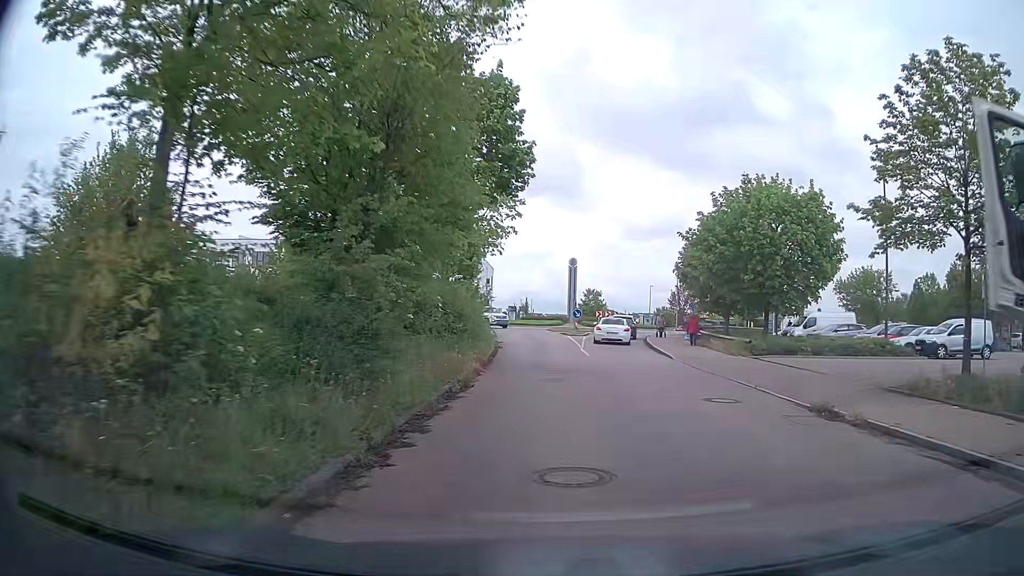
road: residential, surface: asphalt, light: Day
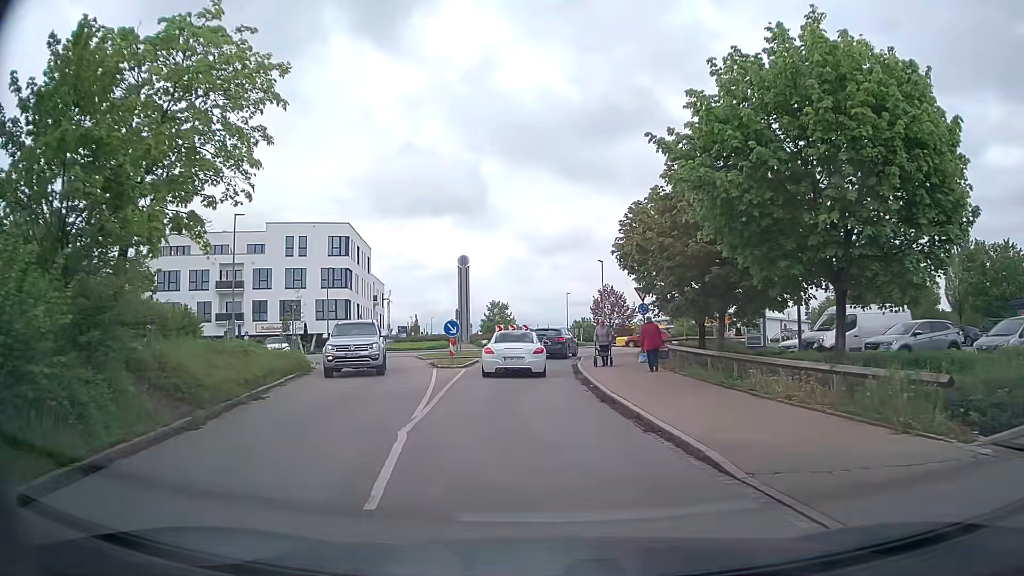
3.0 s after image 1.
(+2.5, +18.6) m; +9°
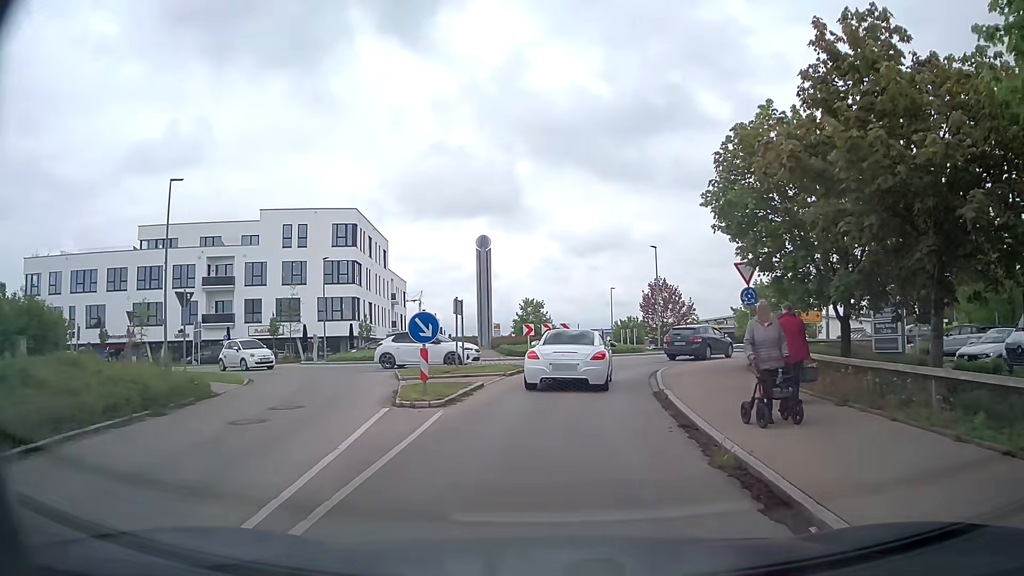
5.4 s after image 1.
(-0.4, +12.0) m; -3°
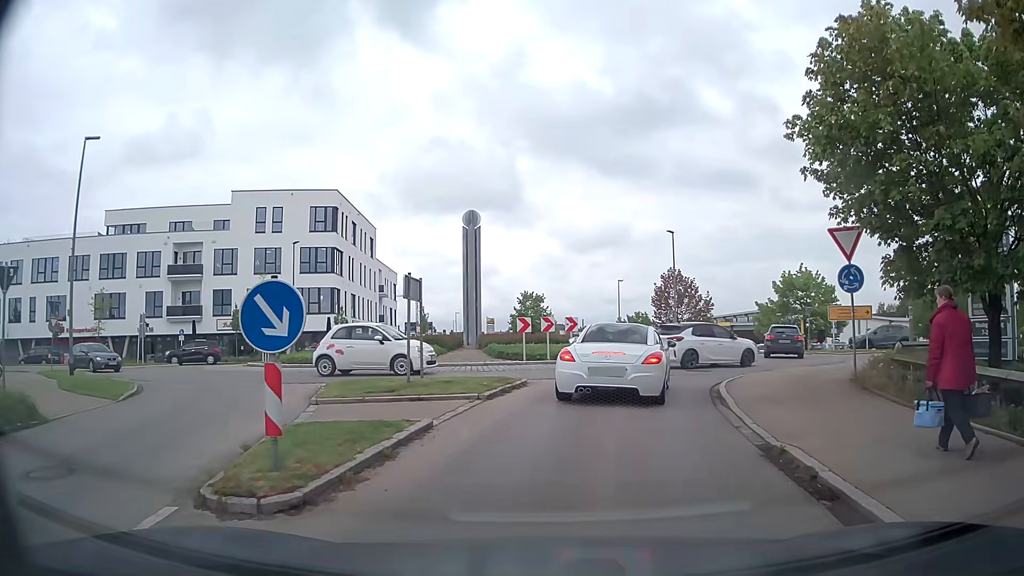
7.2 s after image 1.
(-0.1, +7.2) m; 0°
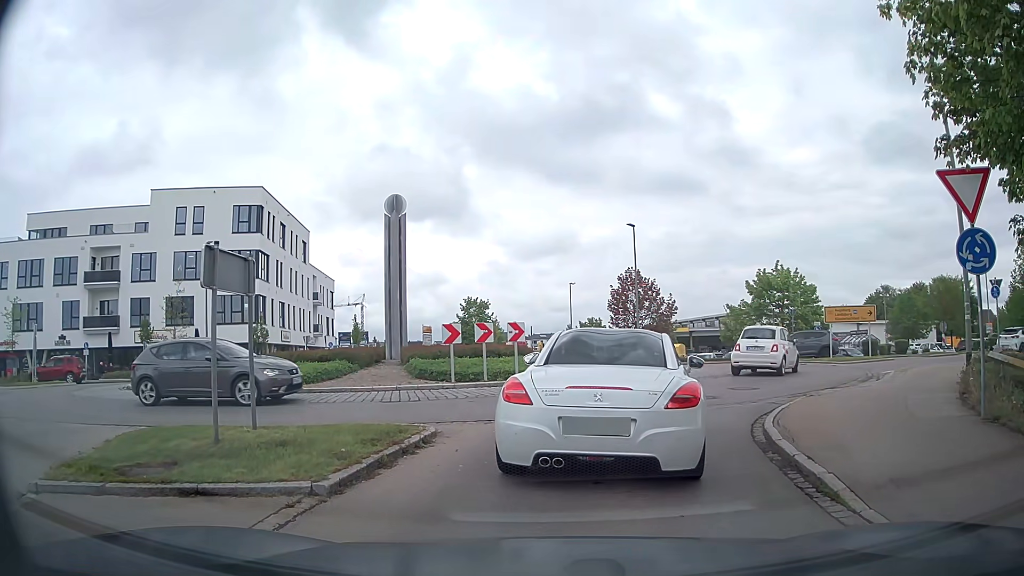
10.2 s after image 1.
(+0.2, +5.9) m; +4°
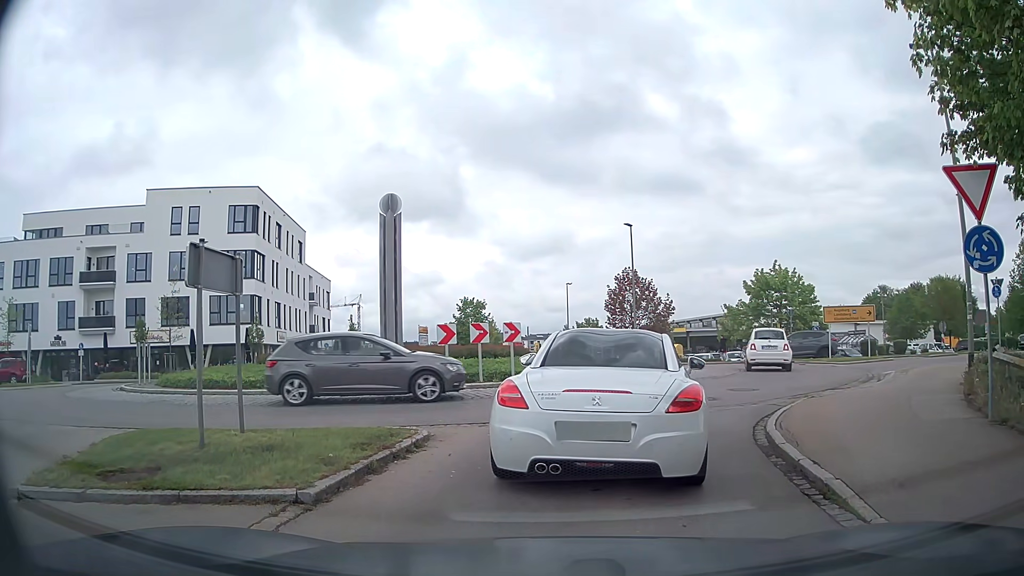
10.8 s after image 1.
(0.0, +0.2) m; 0°
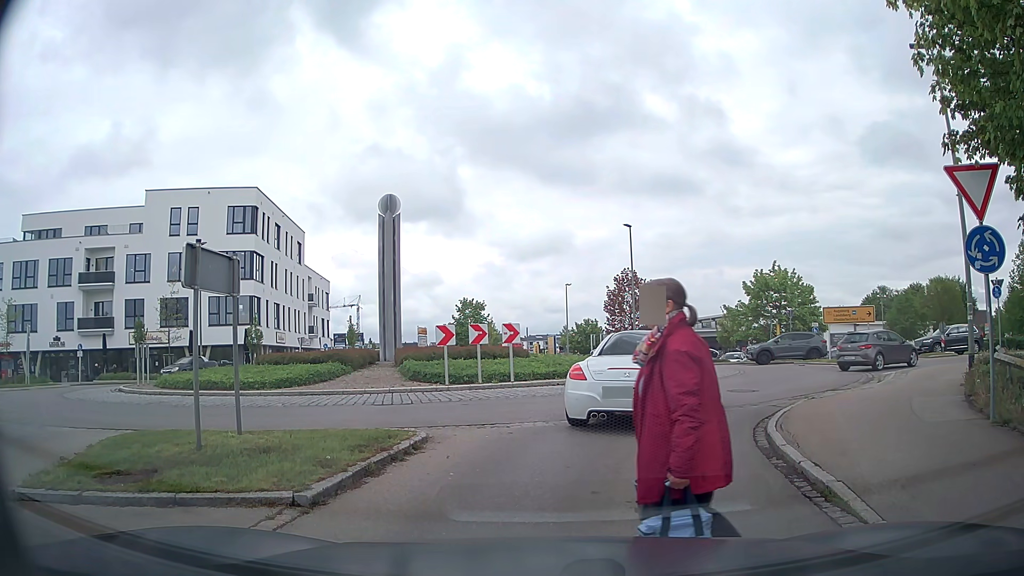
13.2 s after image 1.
(0.0, +0.1) m; 0°
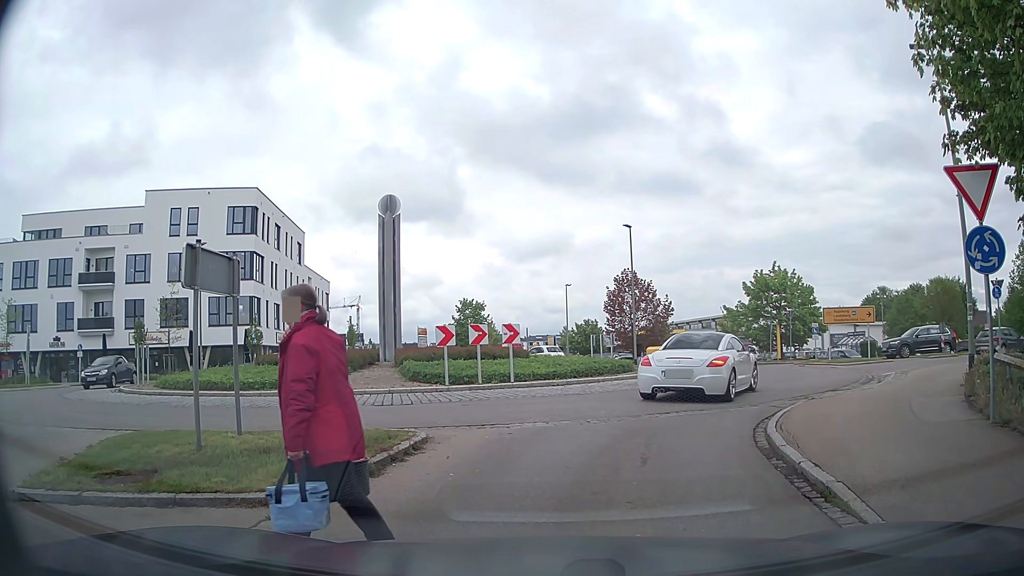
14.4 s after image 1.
(0.0, 0.0) m; 0°
(+1, +10) (+5, +19) (+9, +28) (+7, +37) (0, +45) (-5, +54) (-8, +63) (-11, +73) (-13, +82) (-16, +92) m
